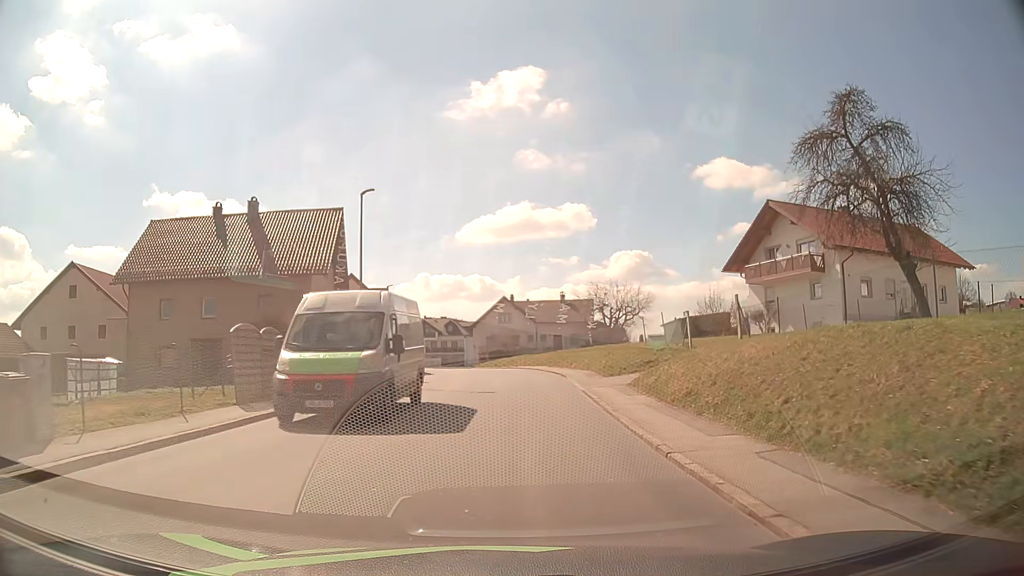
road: tertiary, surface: asphalt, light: Day
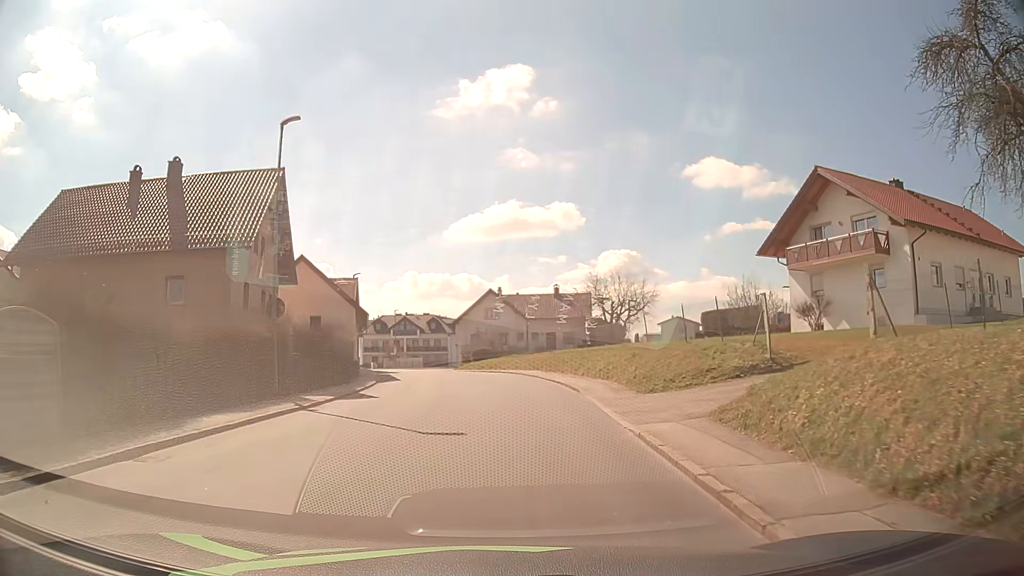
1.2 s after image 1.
(+0.1, +9.6) m; +1°
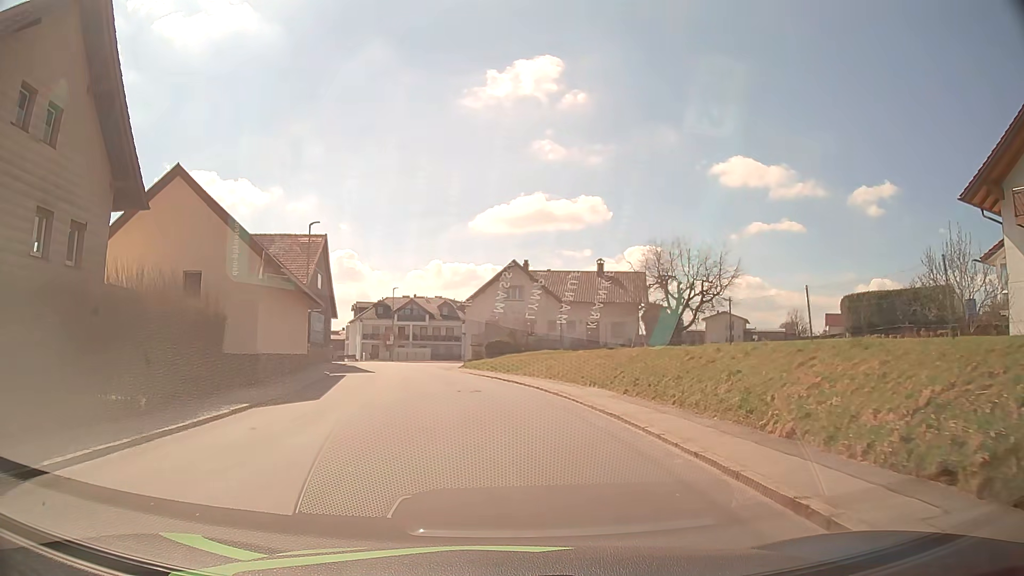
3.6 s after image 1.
(-0.2, +18.9) m; -2°
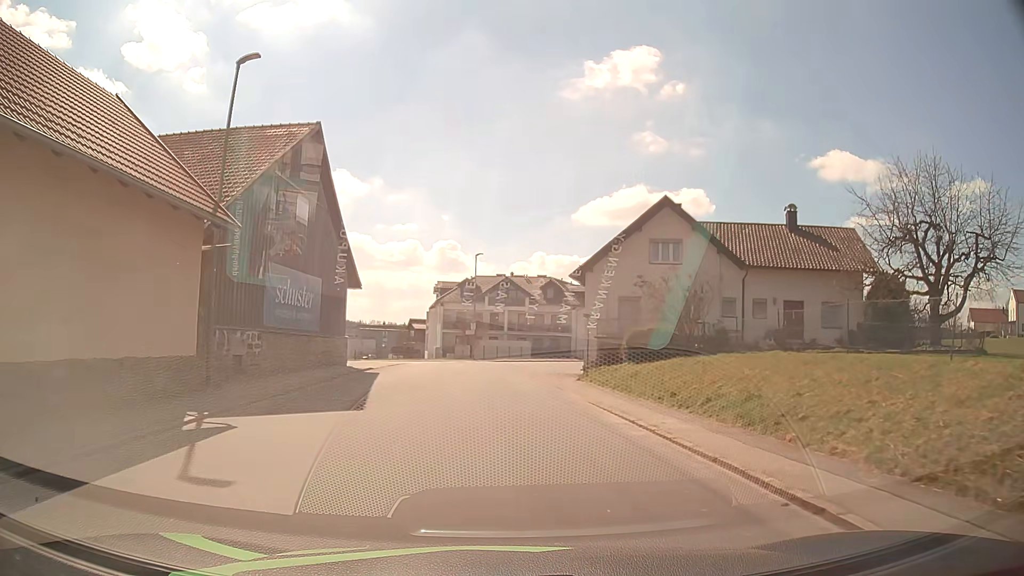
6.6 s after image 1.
(-1.8, +22.7) m; -8°
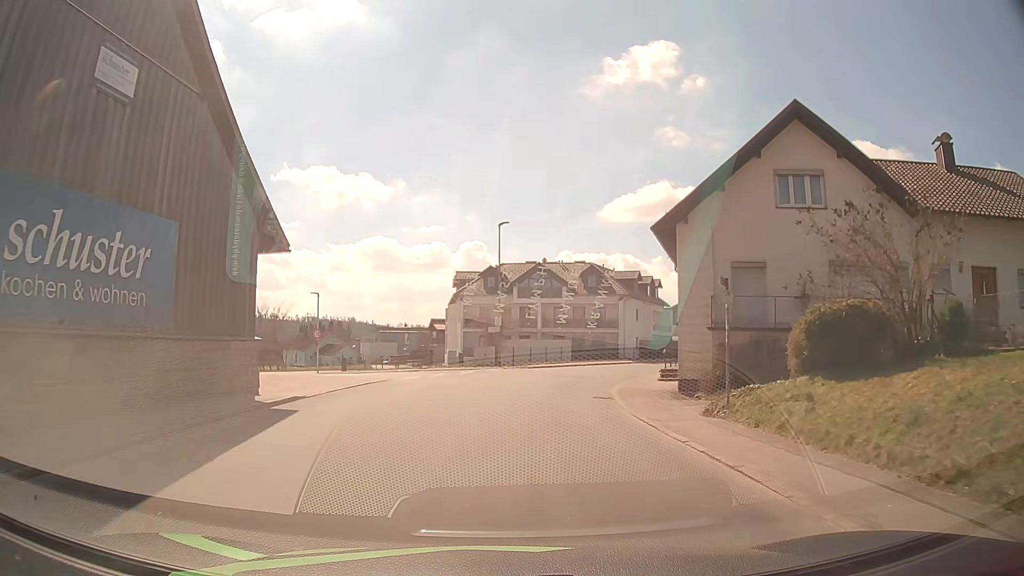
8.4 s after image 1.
(-0.4, +13.6) m; -3°
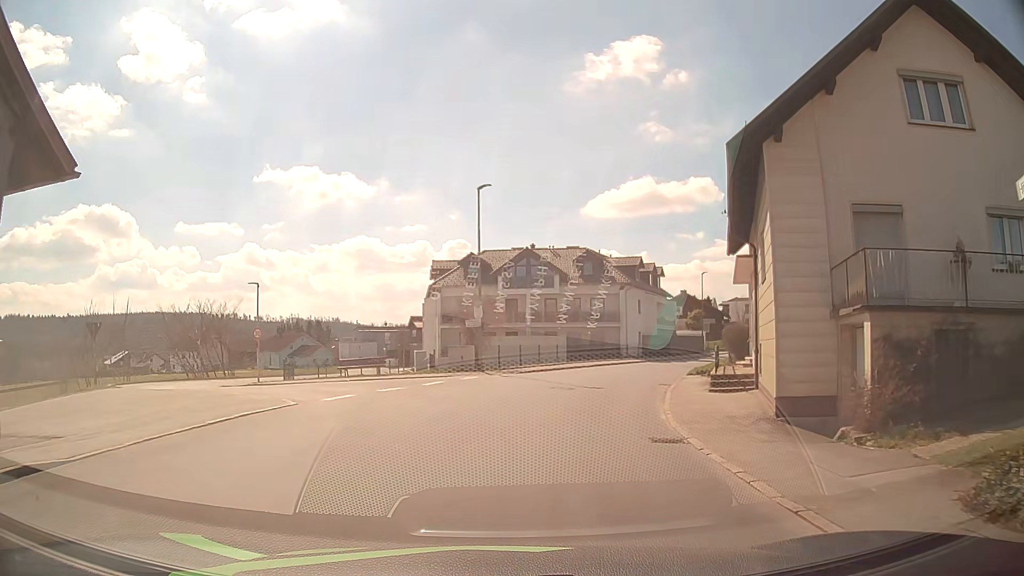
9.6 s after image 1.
(0.0, +8.6) m; +1°
